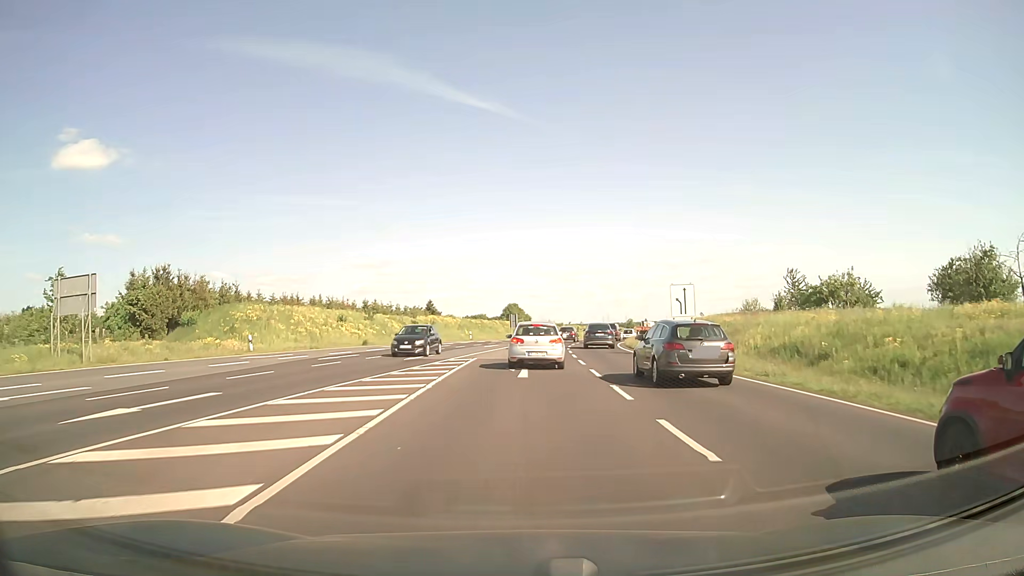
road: primary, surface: asphalt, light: Day
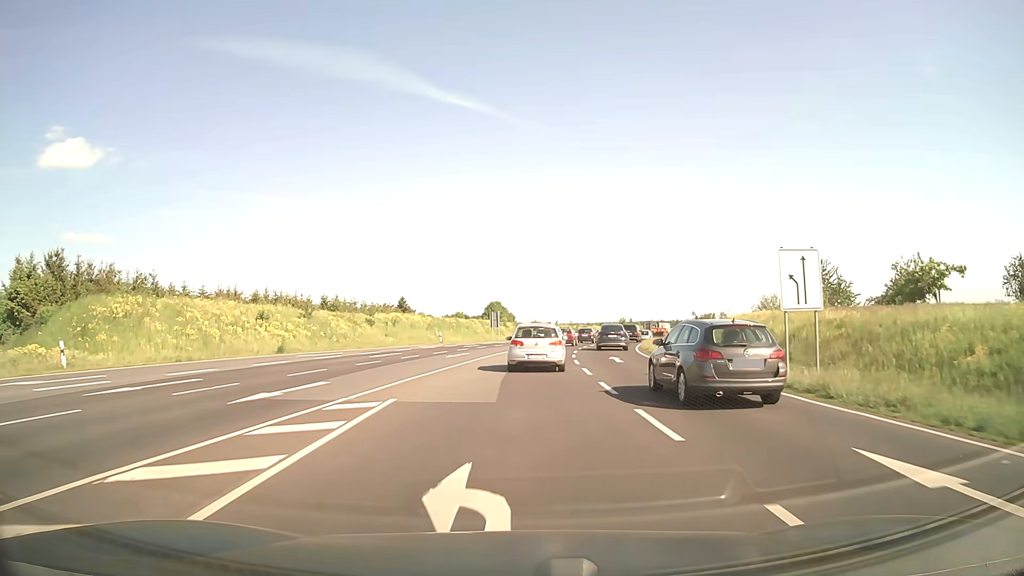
(+0.2, +15.9) m; +1°
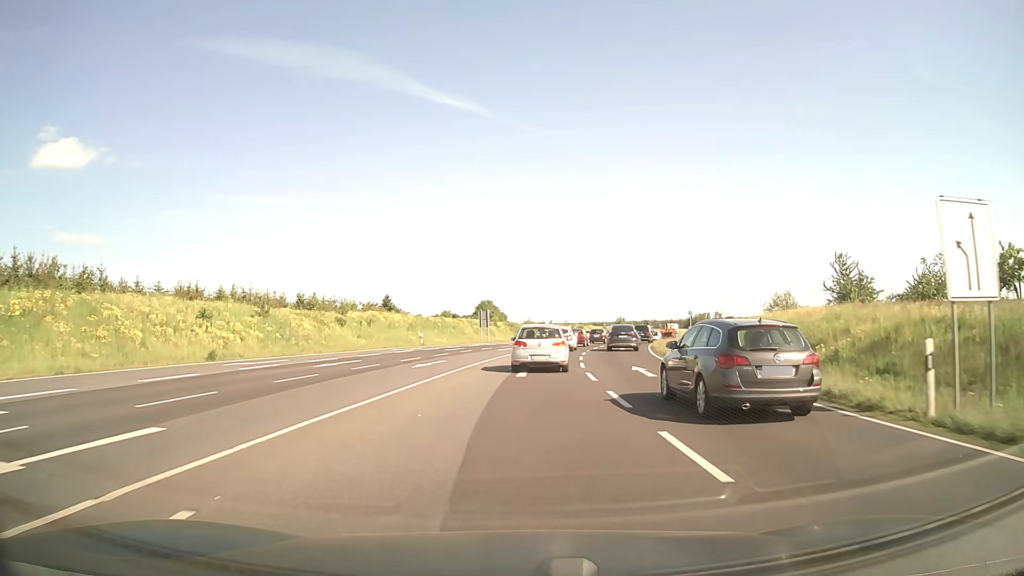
(0.0, +8.0) m; 0°
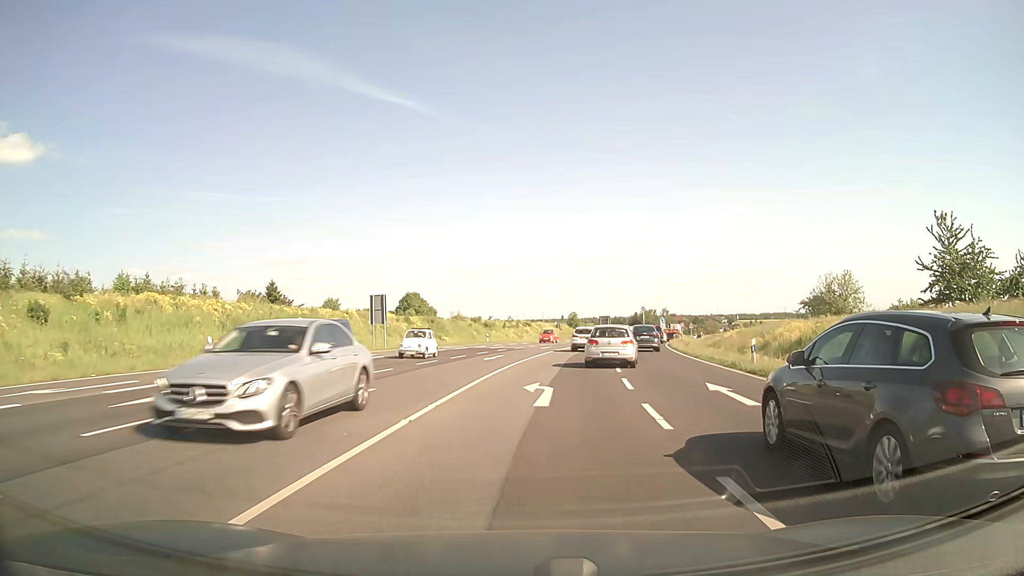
(+1.3, +32.6) m; +5°
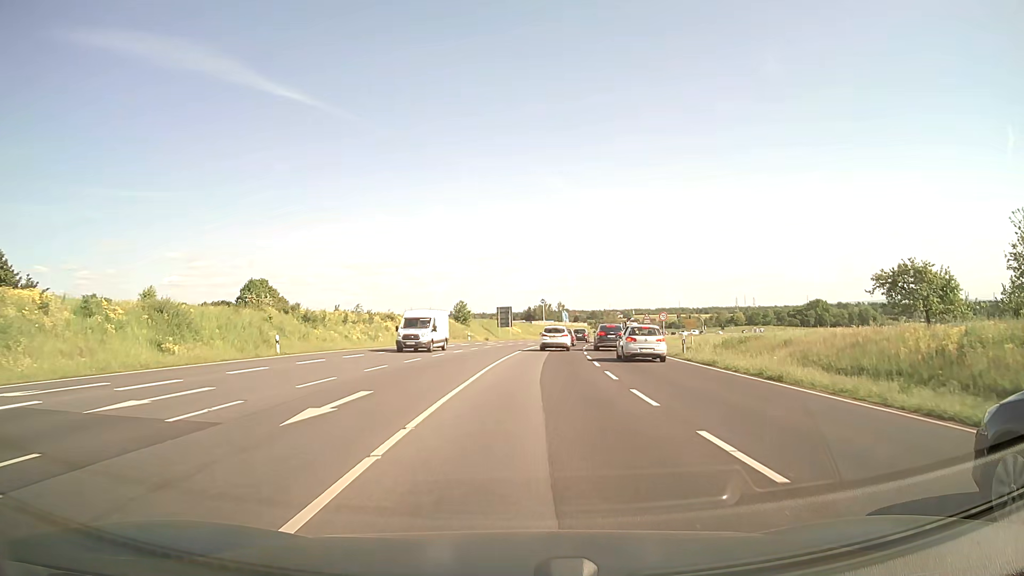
(+3.1, +39.4) m; +9°
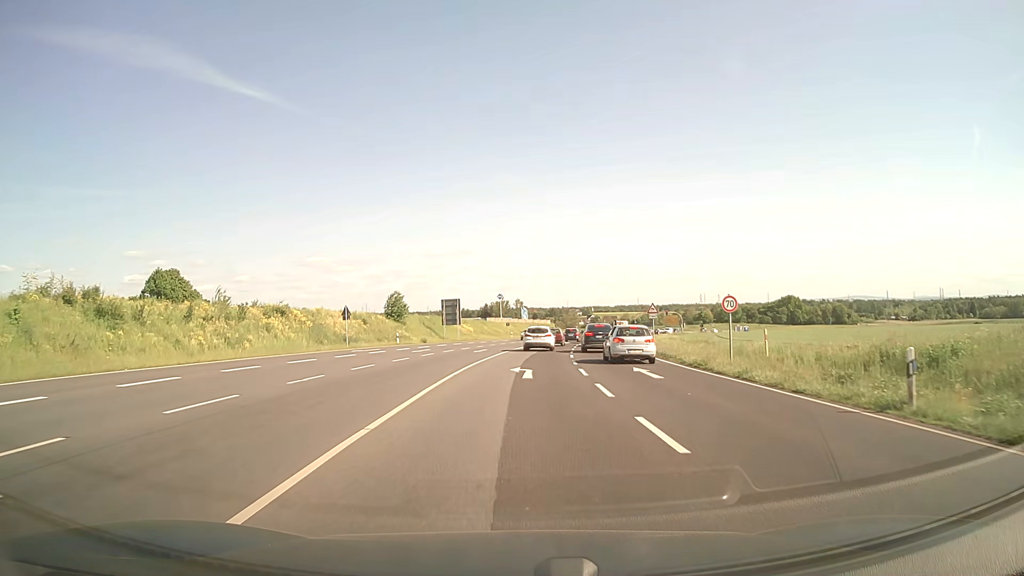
(+0.9, +22.5) m; +4°
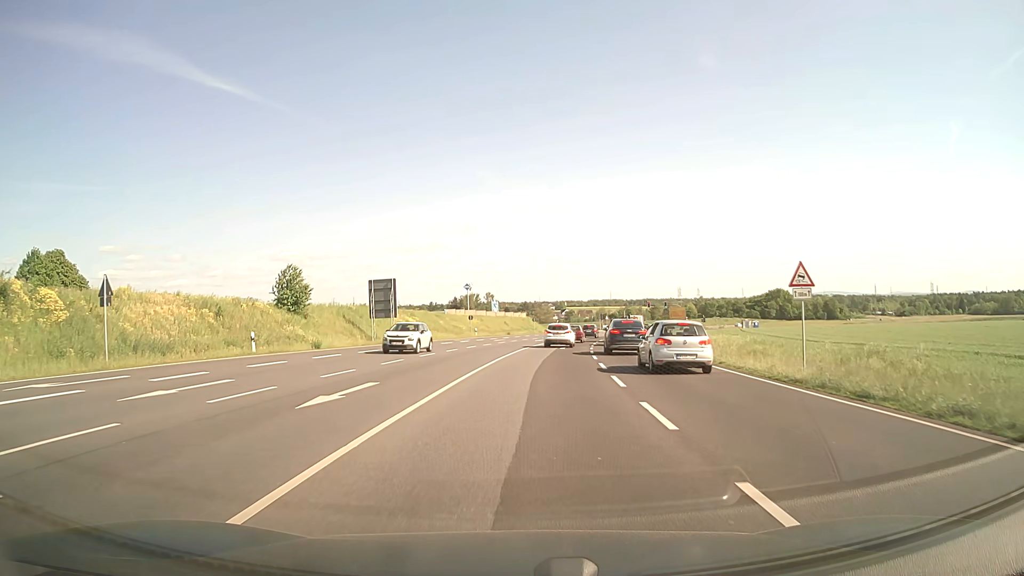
(+0.5, +28.4) m; +2°
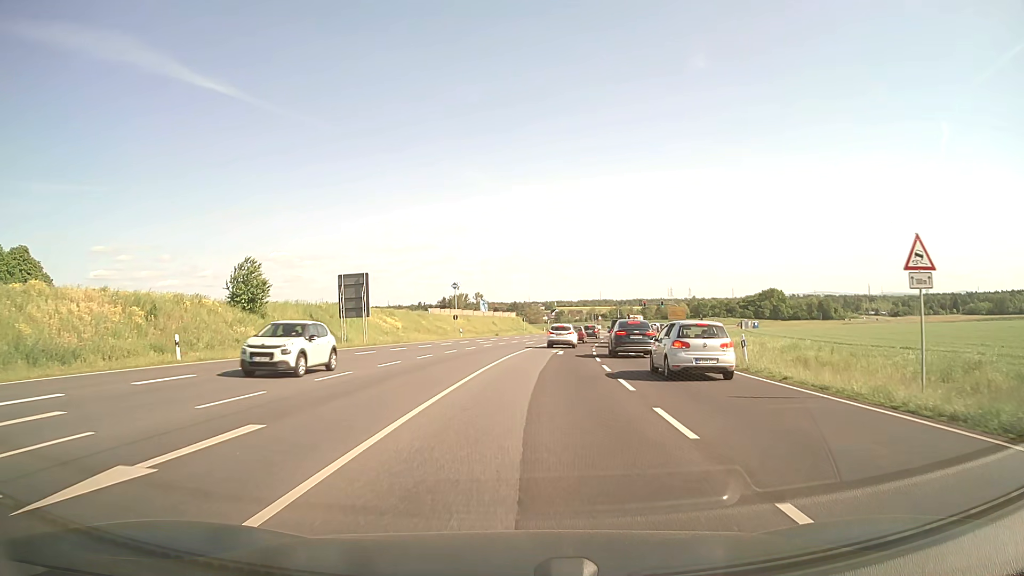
(+0.1, +6.7) m; +1°
(0, +10) (+1, +20) (+1, +30) (+2, +40) (+3, +50) (+5, +60) (+6, +70) (+8, +79) (+11, +89) (+13, +99) m
